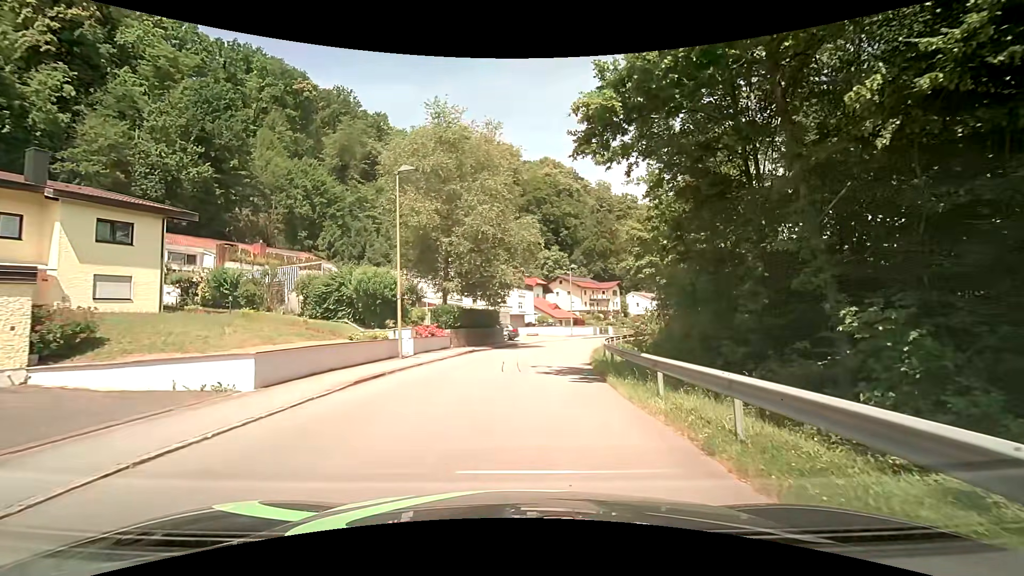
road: residential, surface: asphalt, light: Day
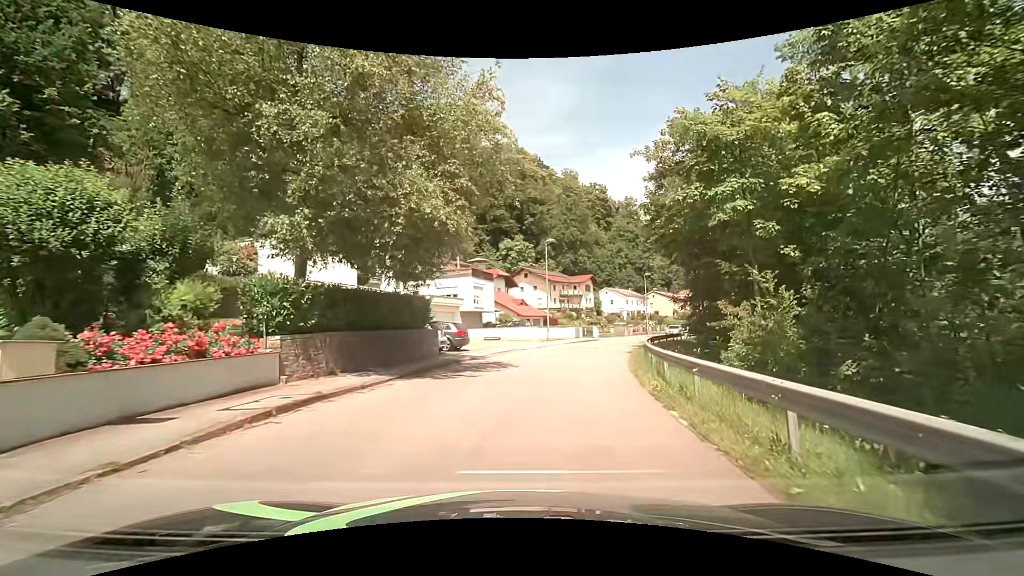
(+0.4, +17.4) m; +5°
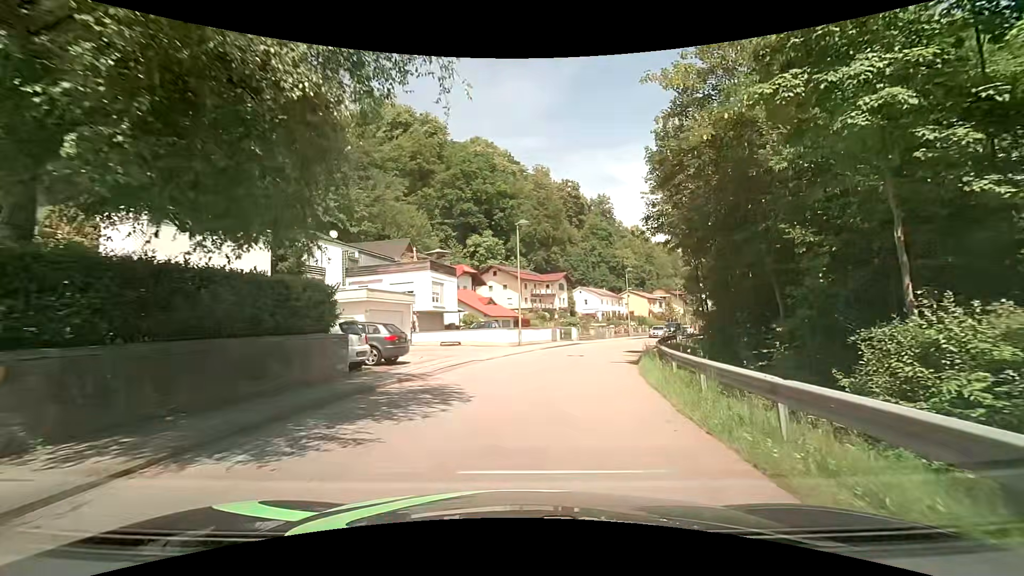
(+0.2, +7.5) m; +3°
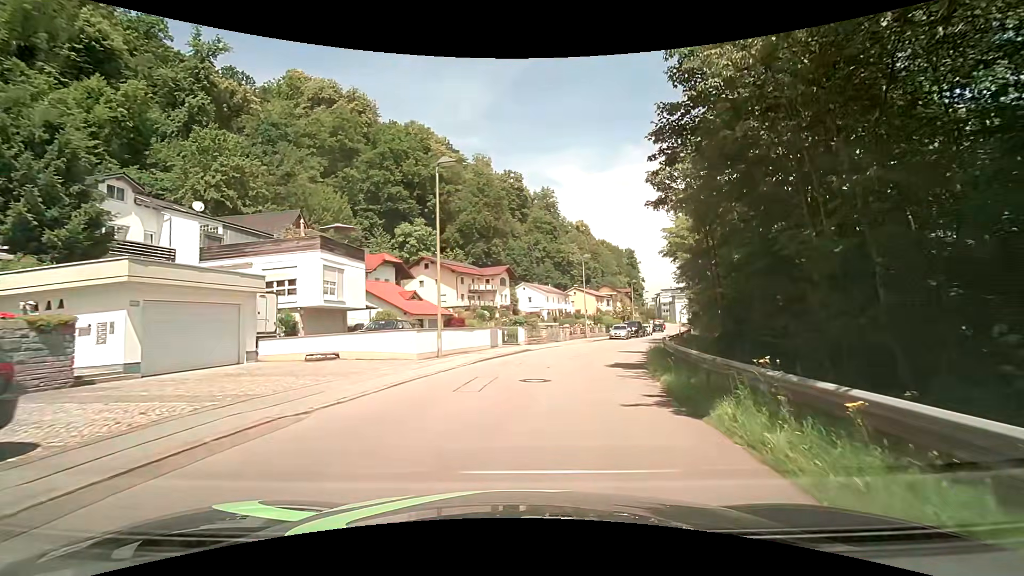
(+0.7, +11.9) m; +6°
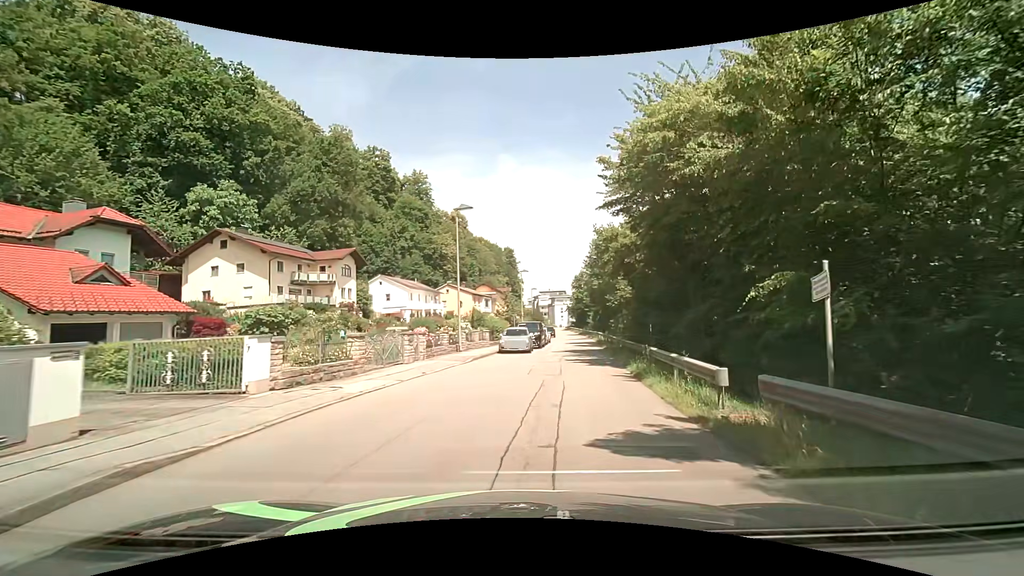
(+2.6, +21.2) m; +14°
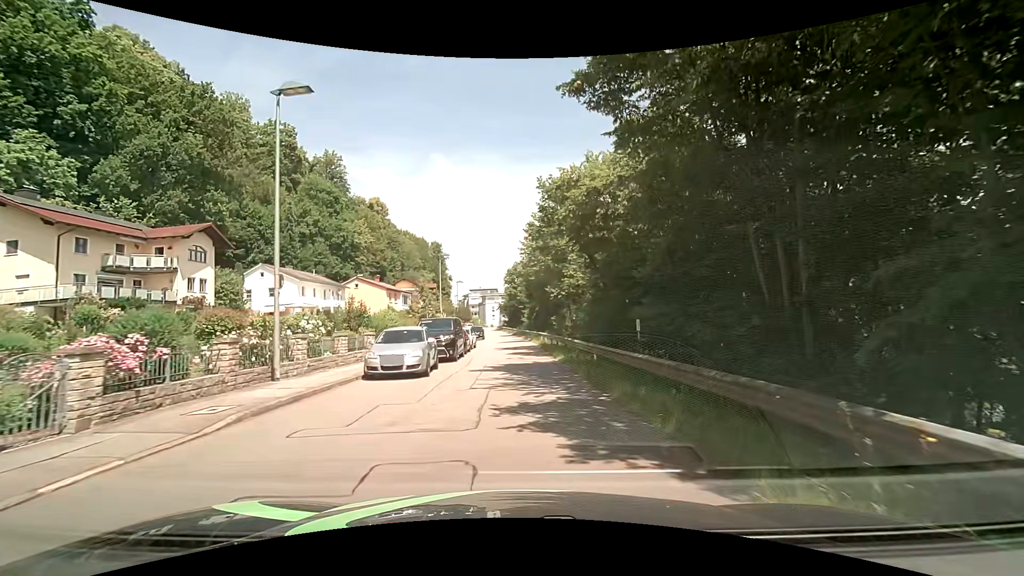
(+1.3, +13.3) m; +10°
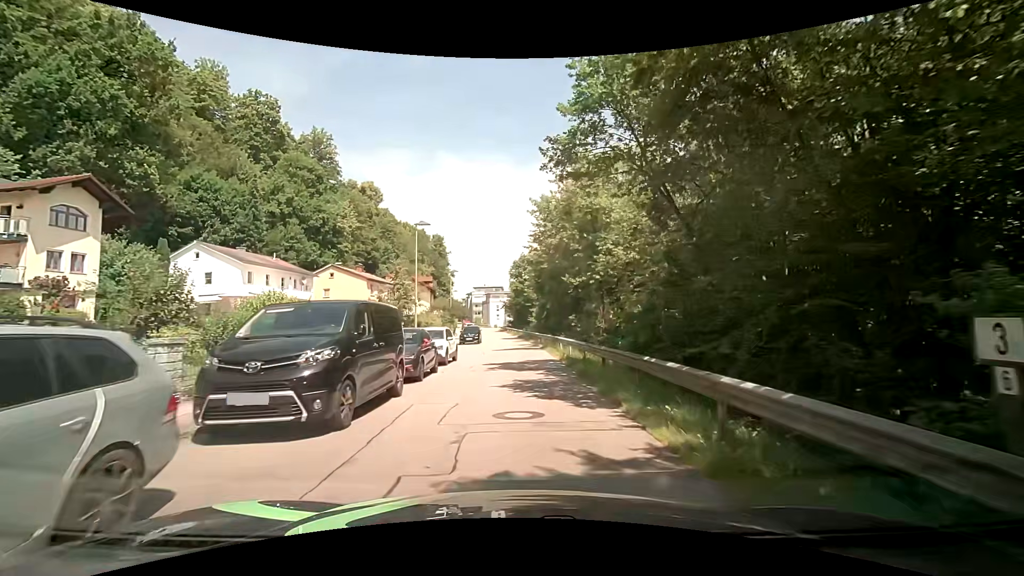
(-0.5, +13.7) m; -2°
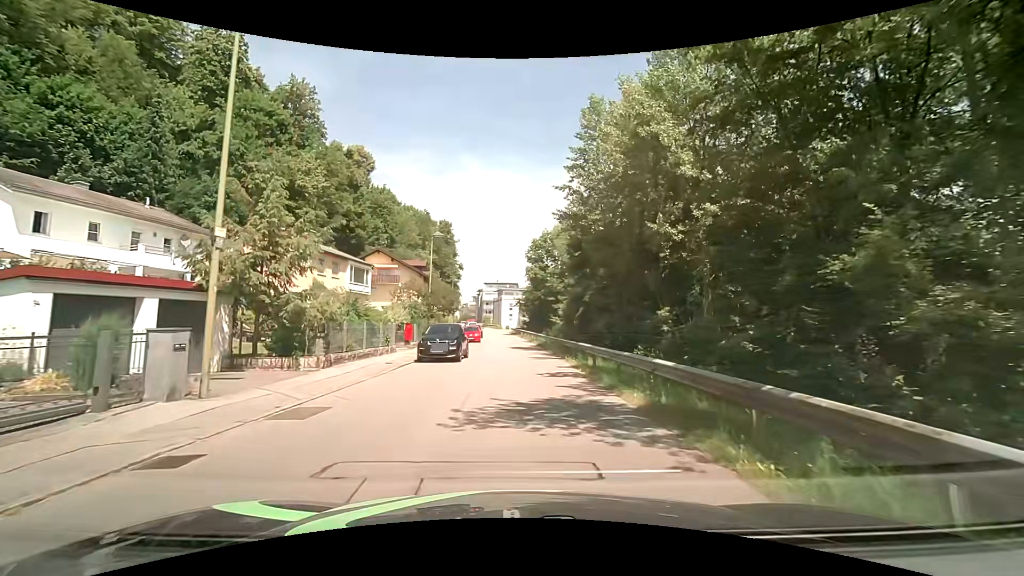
(-0.3, +22.9) m; -2°
(0, +10) (0, +20) (0, +30) (0, +40) (0, +50) (-1, +60) (-1, +70) (-3, +80) (-4, +90) (-5, +100) m
